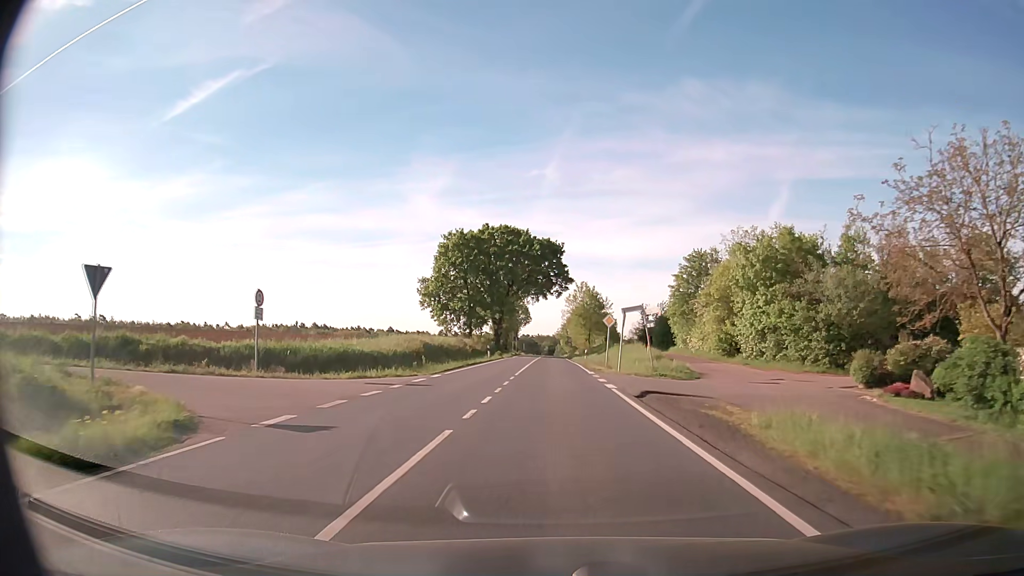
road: secondary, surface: asphalt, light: Day
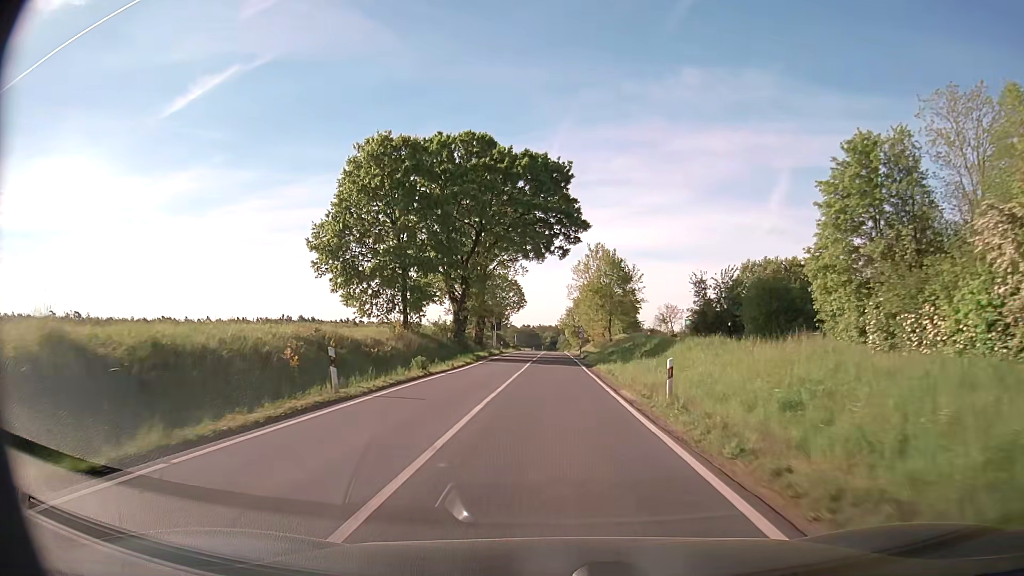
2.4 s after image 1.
(+0.2, +38.4) m; 0°
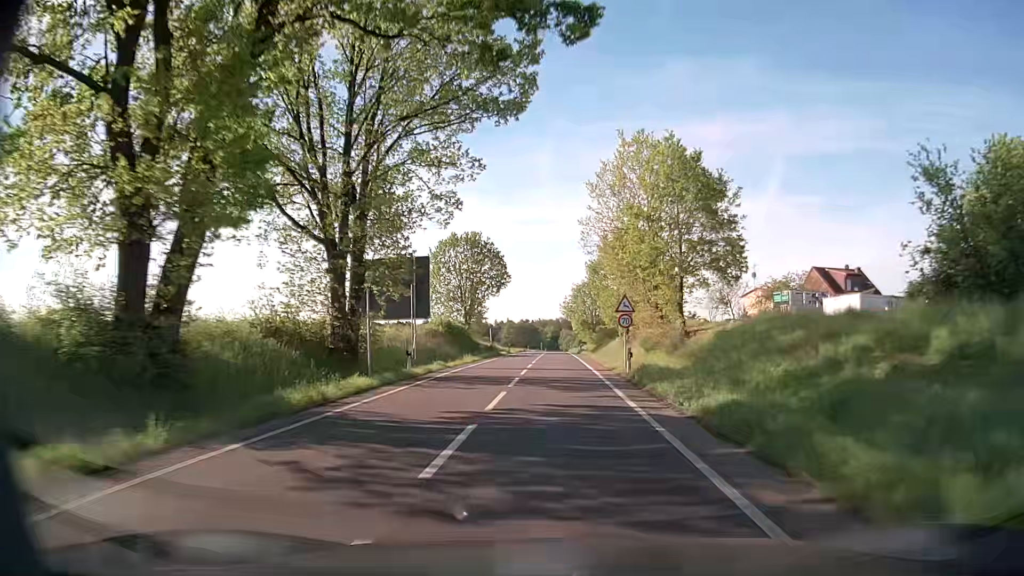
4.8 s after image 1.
(+0.1, +42.6) m; 0°
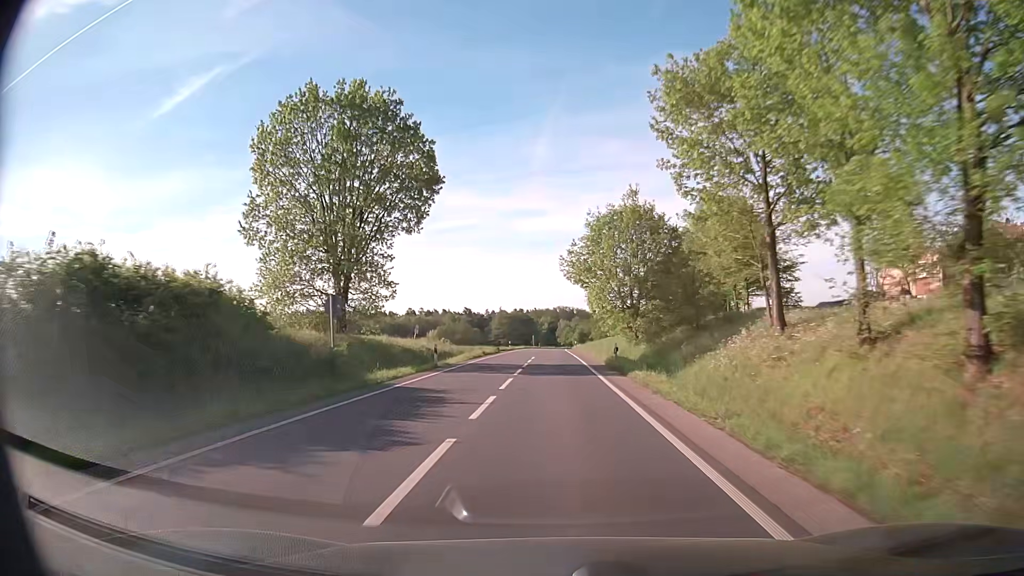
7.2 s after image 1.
(+0.2, +44.1) m; 0°
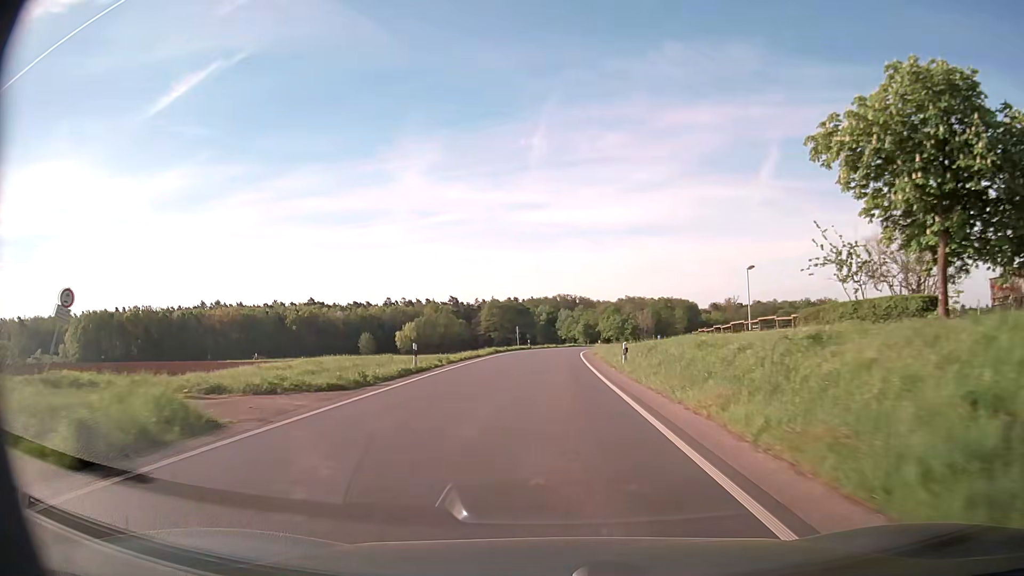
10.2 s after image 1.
(-0.2, +54.4) m; 0°
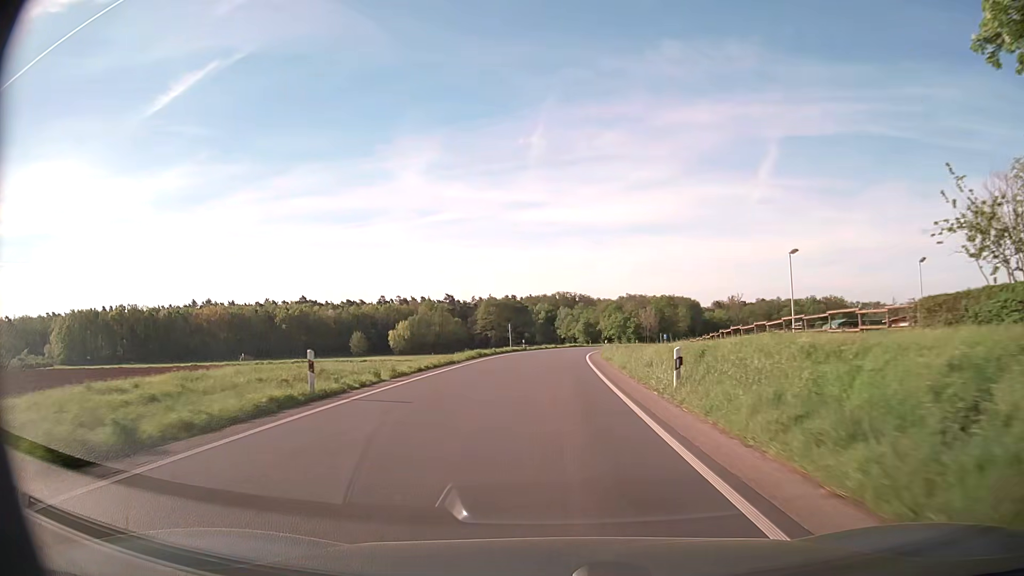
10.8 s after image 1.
(0.0, +10.9) m; 0°
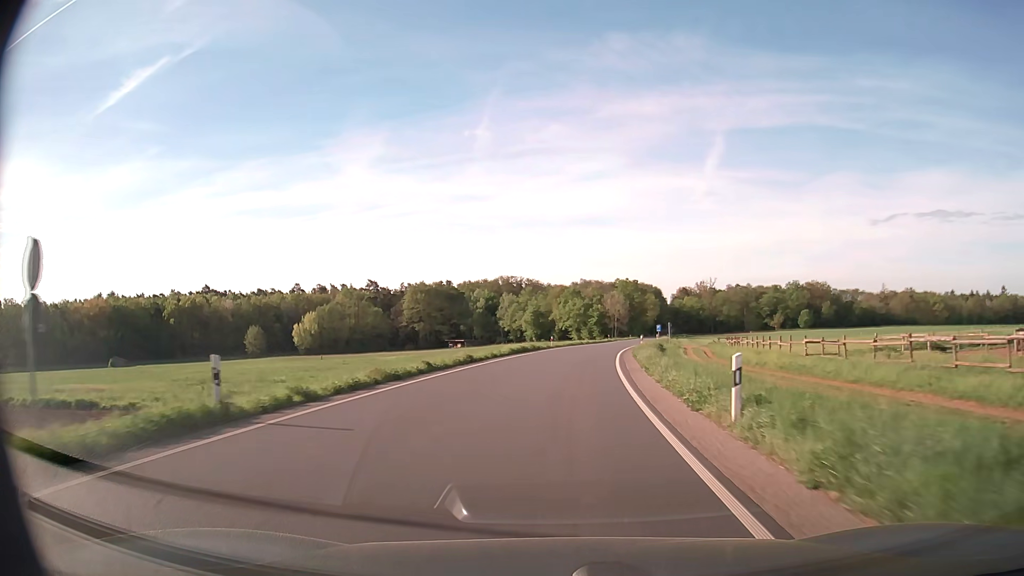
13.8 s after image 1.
(+1.5, +54.2) m; +4°
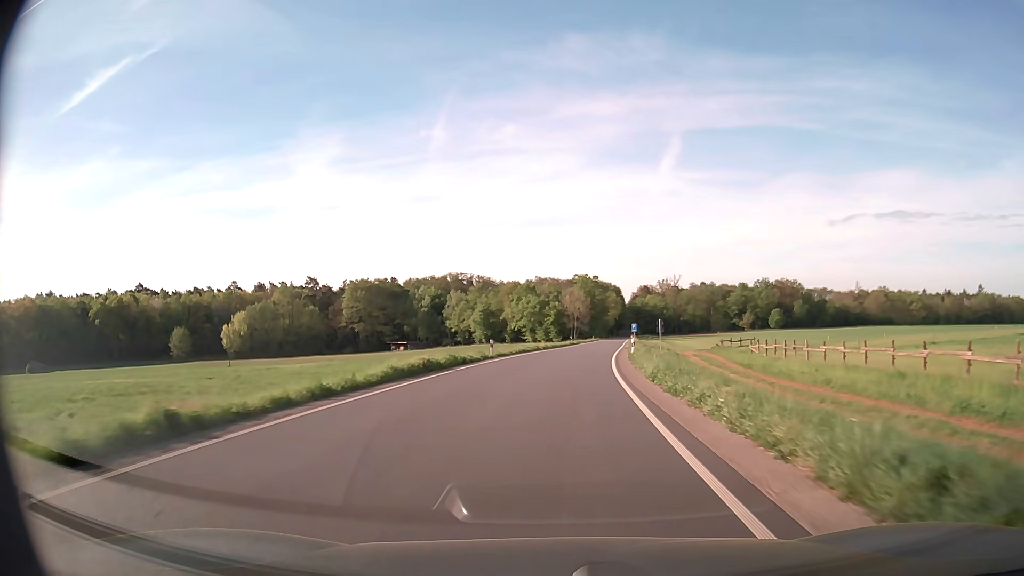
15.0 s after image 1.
(+0.7, +21.7) m; +4°
(0, +10) (+1, +20) (+1, +30) (+2, +40) (+3, +50) (+4, +60) (+5, +70) (+6, +80) (+8, +90) (+9, +100) m
